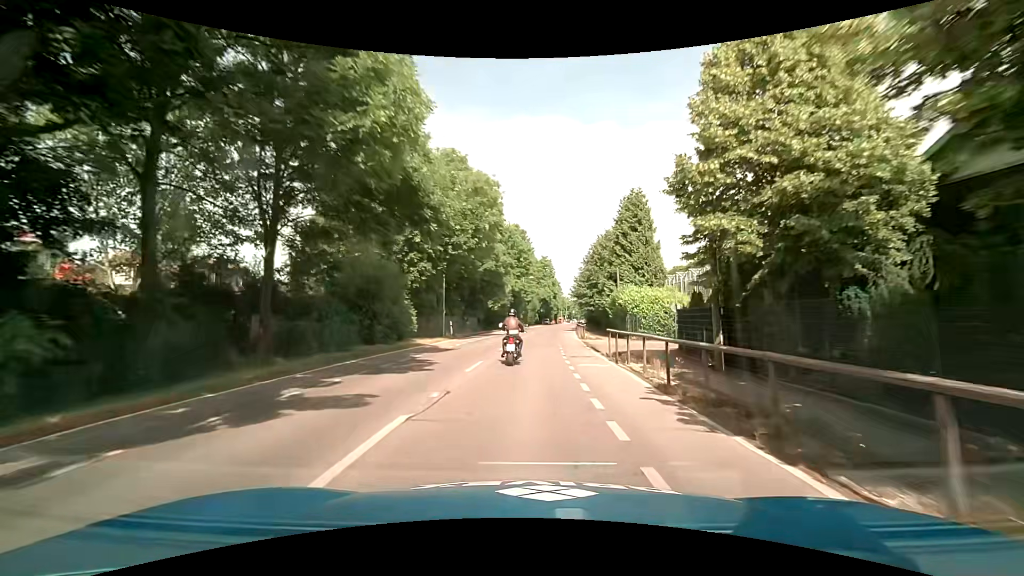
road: tertiary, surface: asphalt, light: Day
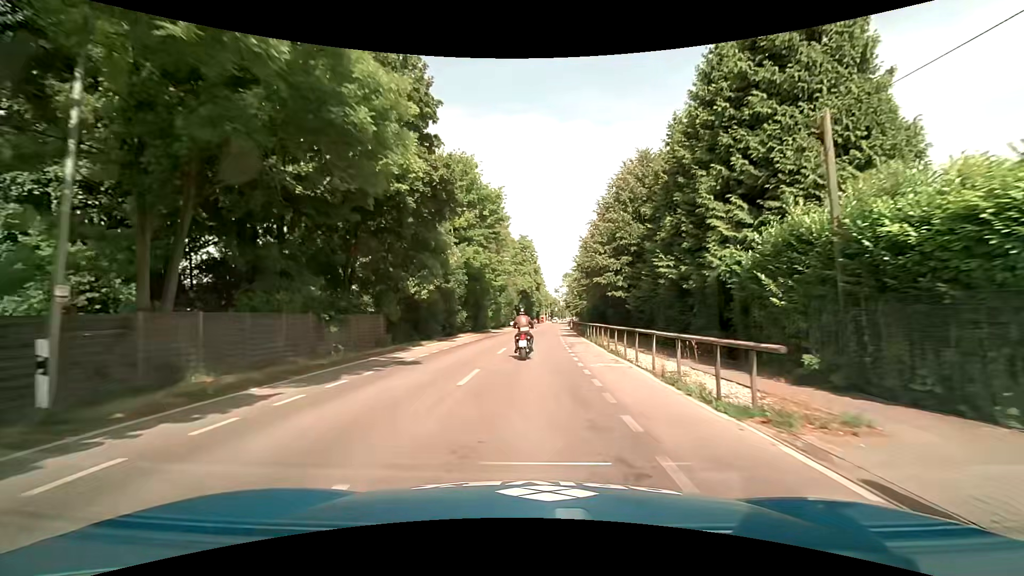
(+0.4, +30.0) m; +2°
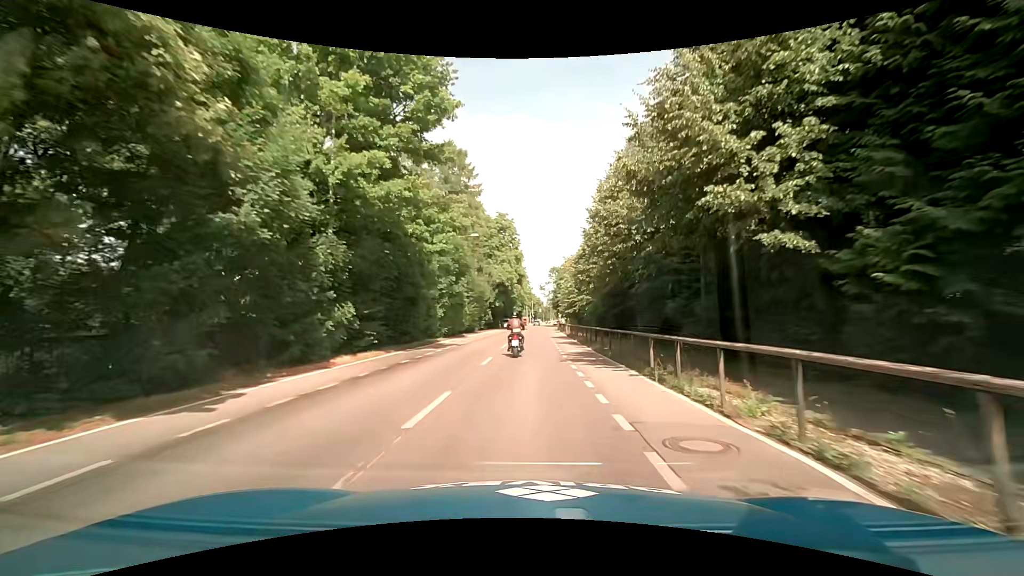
(+0.5, +22.0) m; +3°
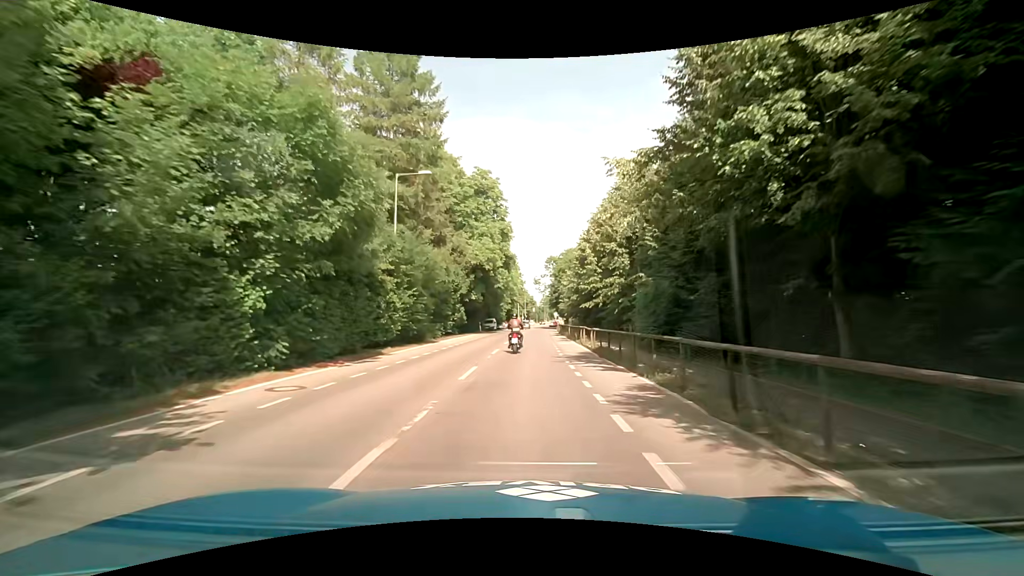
(+0.1, +22.3) m; +1°
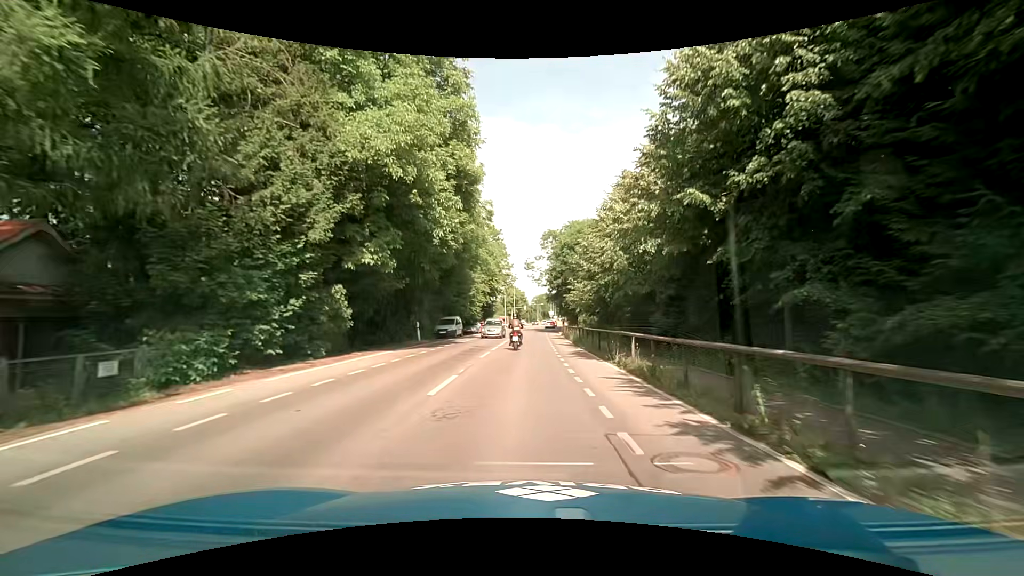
(+0.2, +29.6) m; +1°
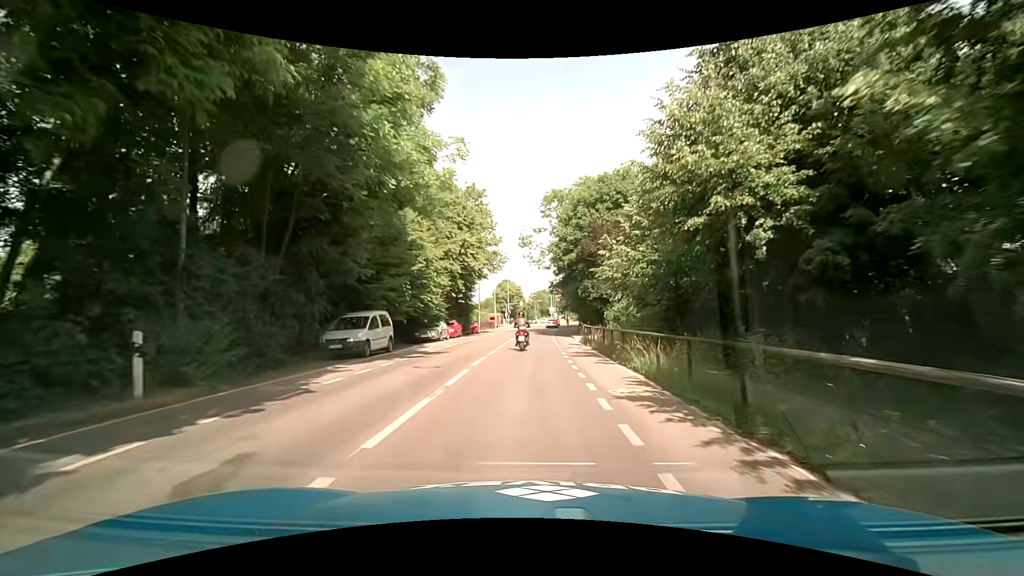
(-0.2, +21.6) m; 0°
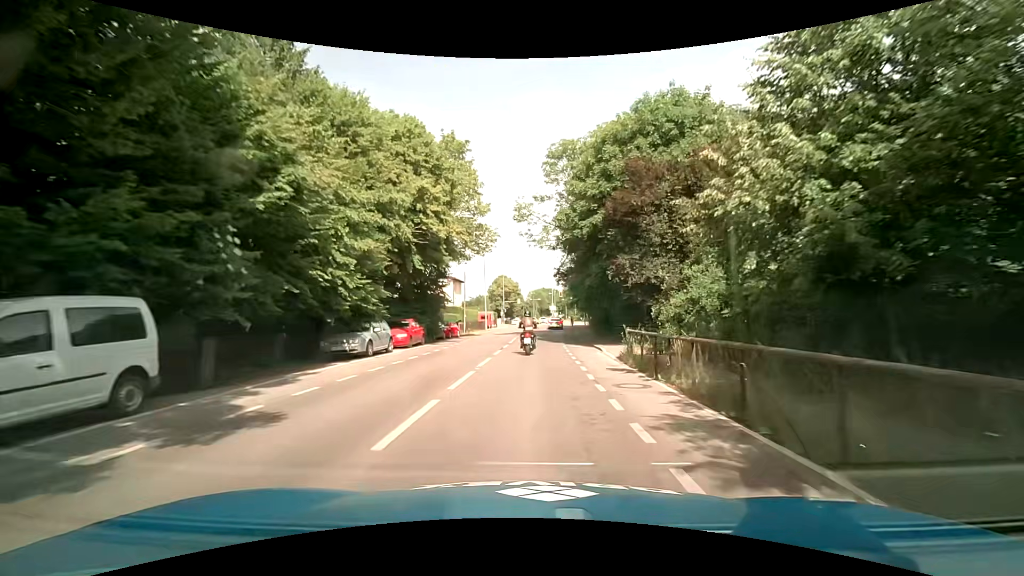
(0.0, +13.9) m; 0°
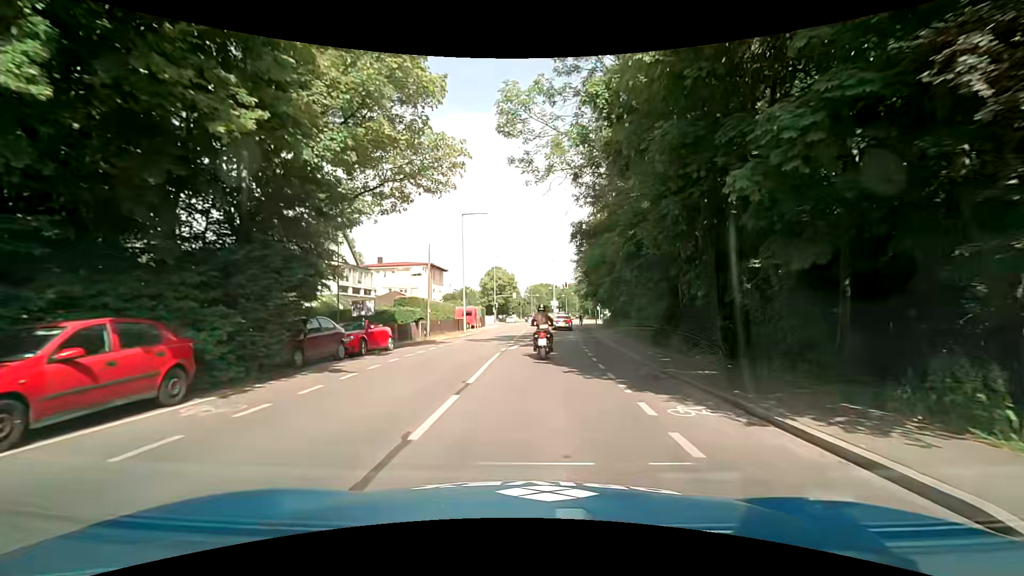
(0.0, +18.0) m; +1°
